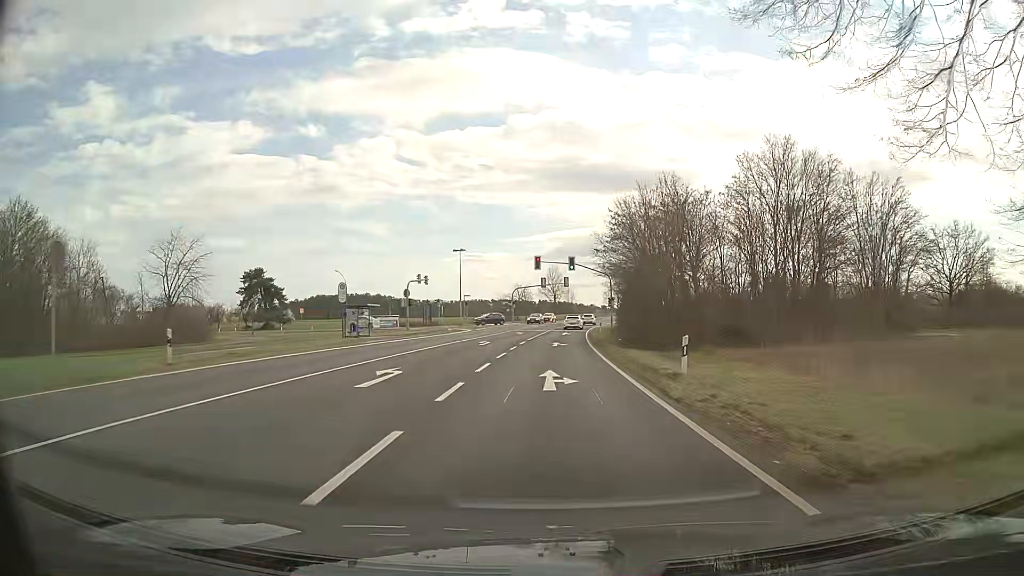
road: secondary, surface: asphalt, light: Day
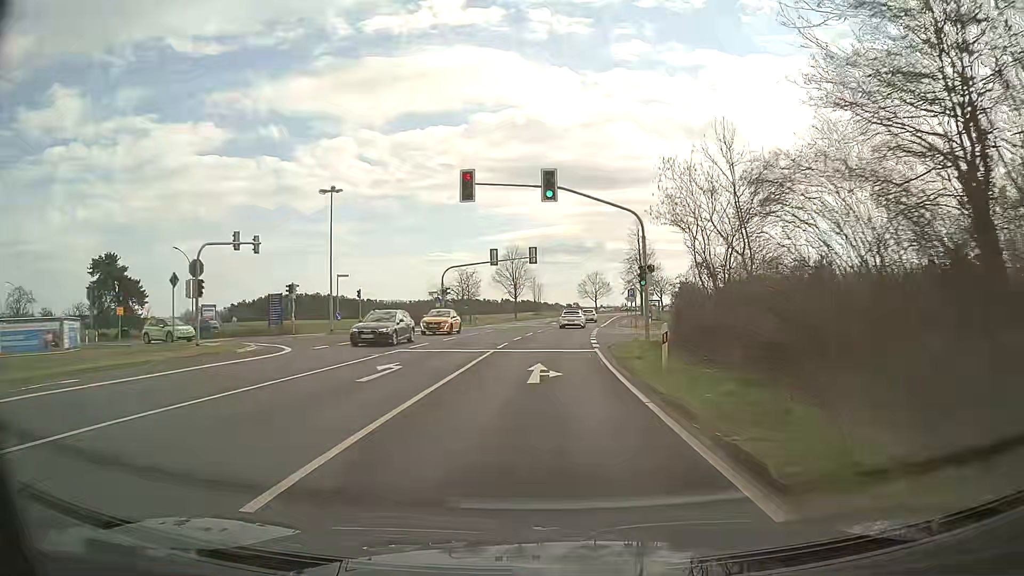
(+1.0, +39.3) m; +3°
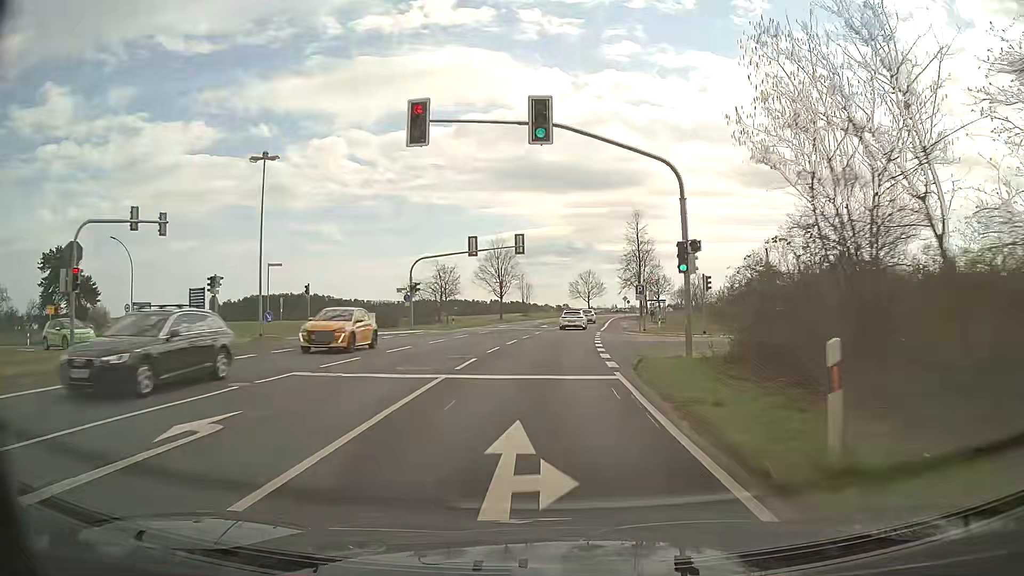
(+0.1, +9.6) m; +1°
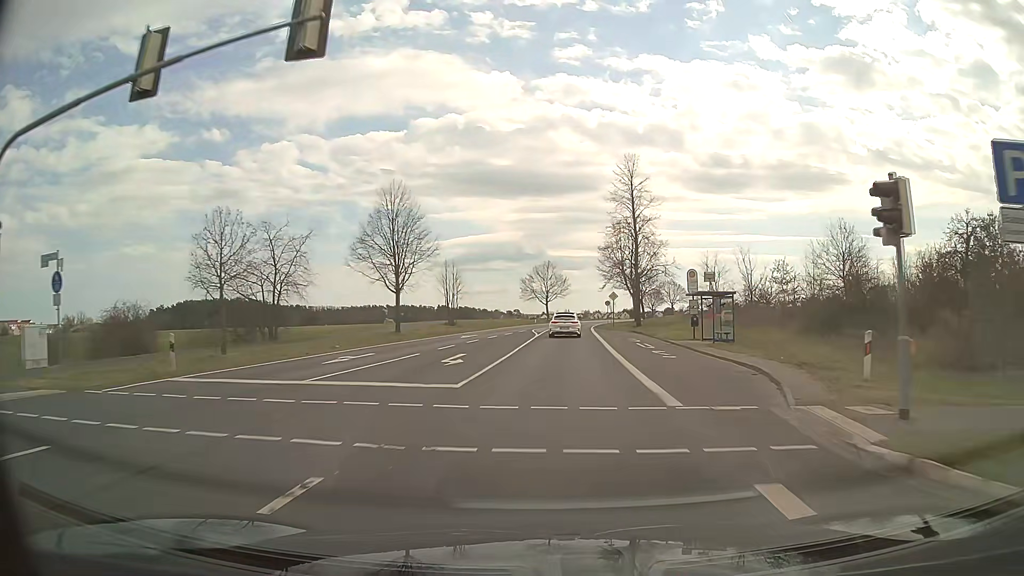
(+1.3, +36.7) m; +4°
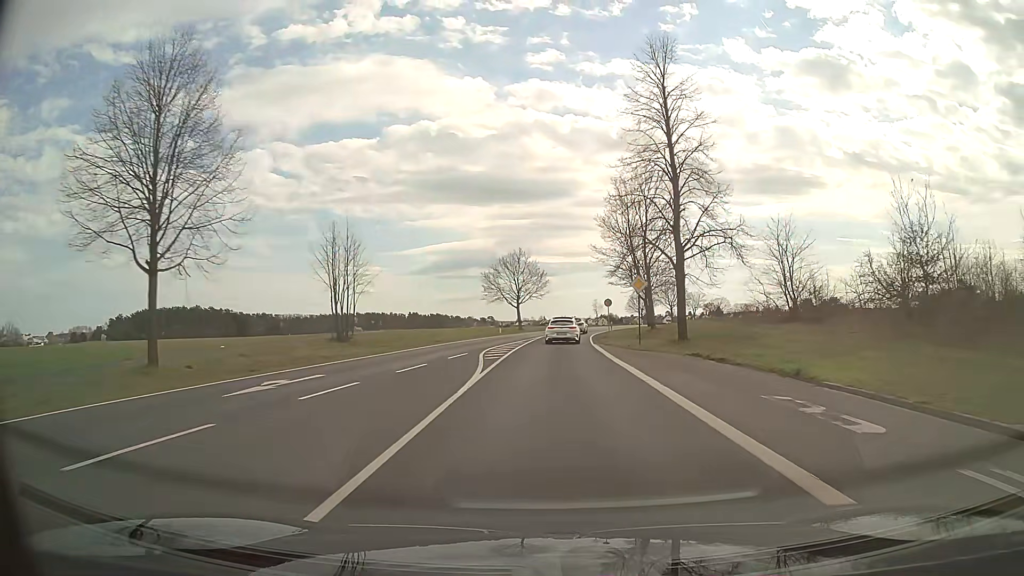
(+0.6, +27.3) m; +2°
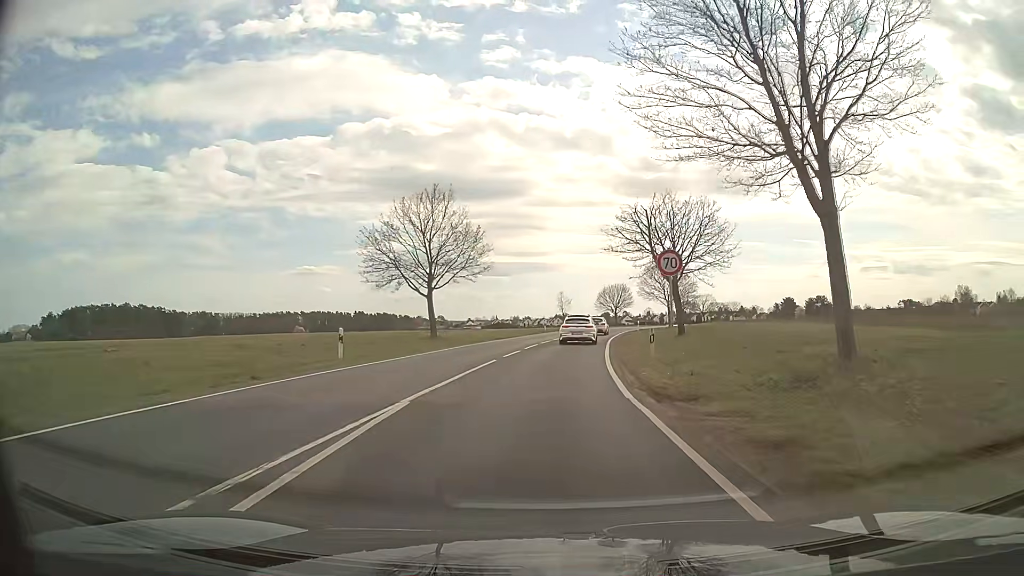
(+1.2, +37.9) m; +4°
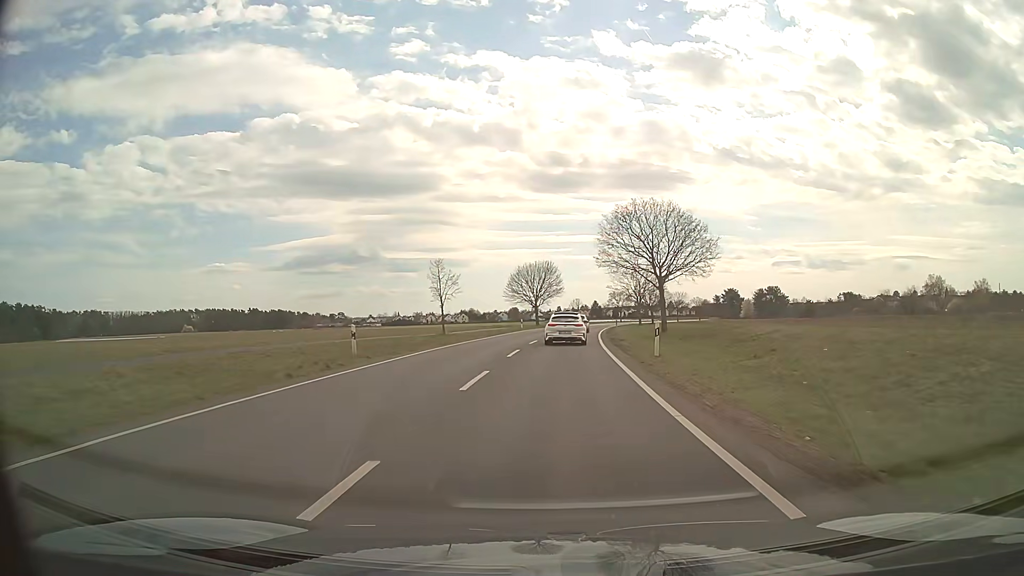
(+3.4, +48.3) m; +8°
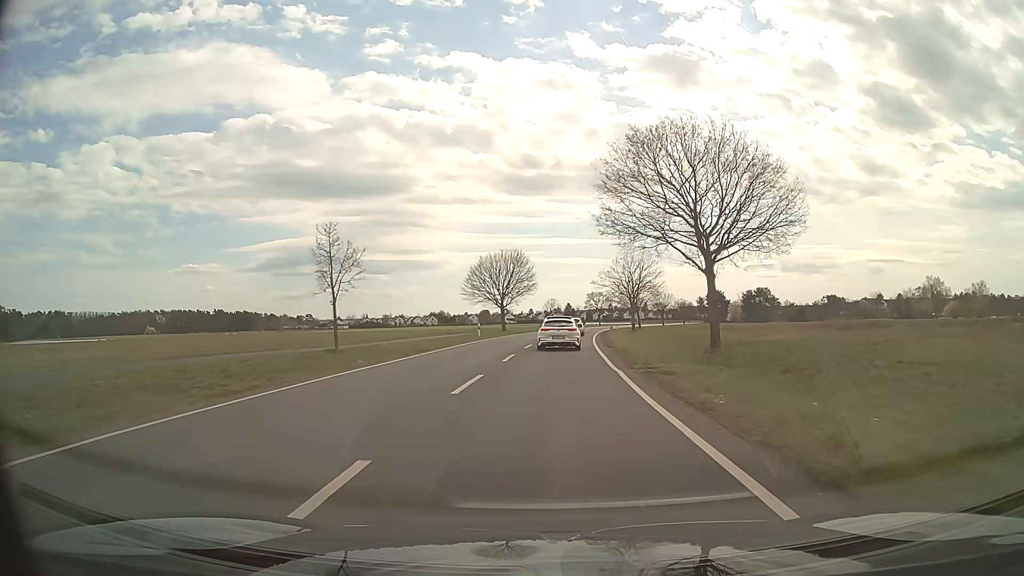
(+0.4, +19.3) m; +2°
(0, +10) (0, +20) (+1, +30) (+1, +40) (+2, +50) (+3, +60) (+4, +70) (+5, +80) (+7, +90) (+8, +100) m
